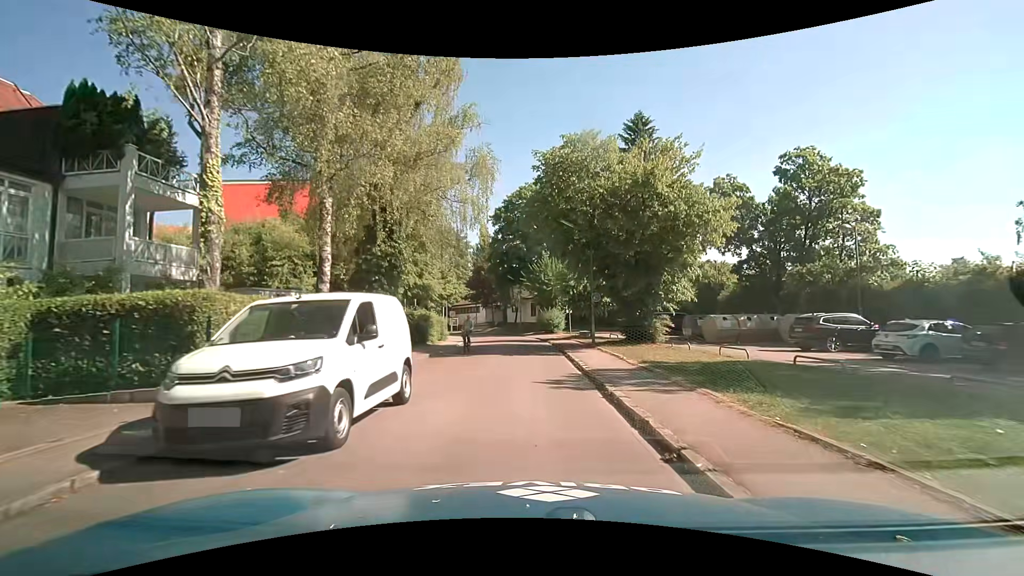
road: residential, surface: asphalt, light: Day
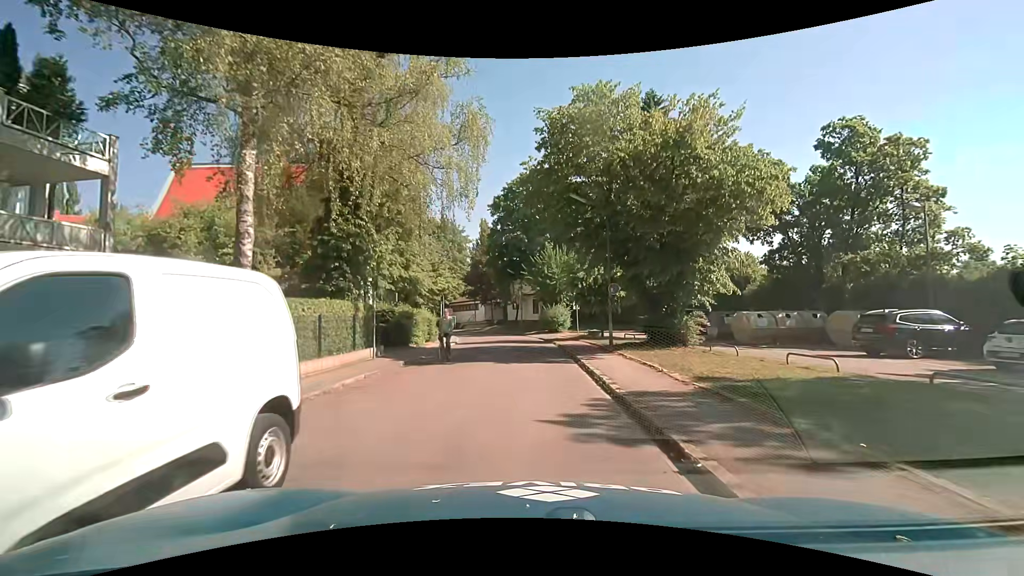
(0.0, +4.4) m; +1°
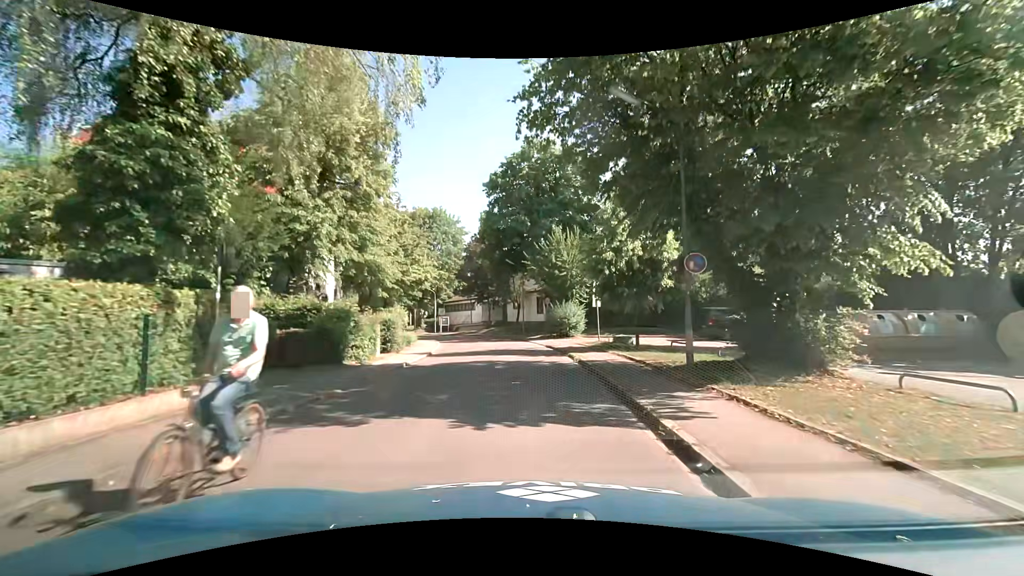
(-0.2, +8.6) m; -2°
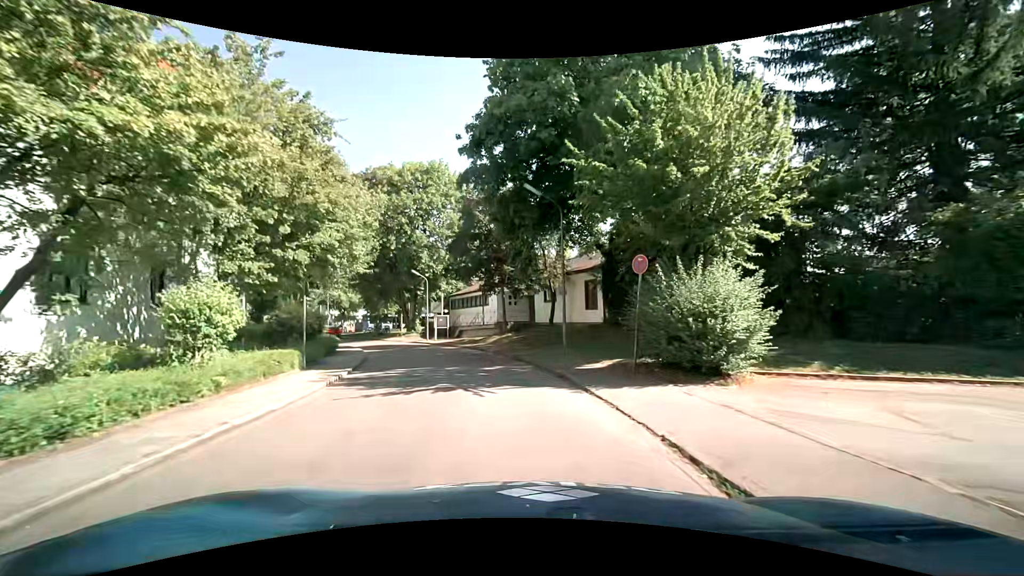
(-0.4, +21.8) m; -4°
